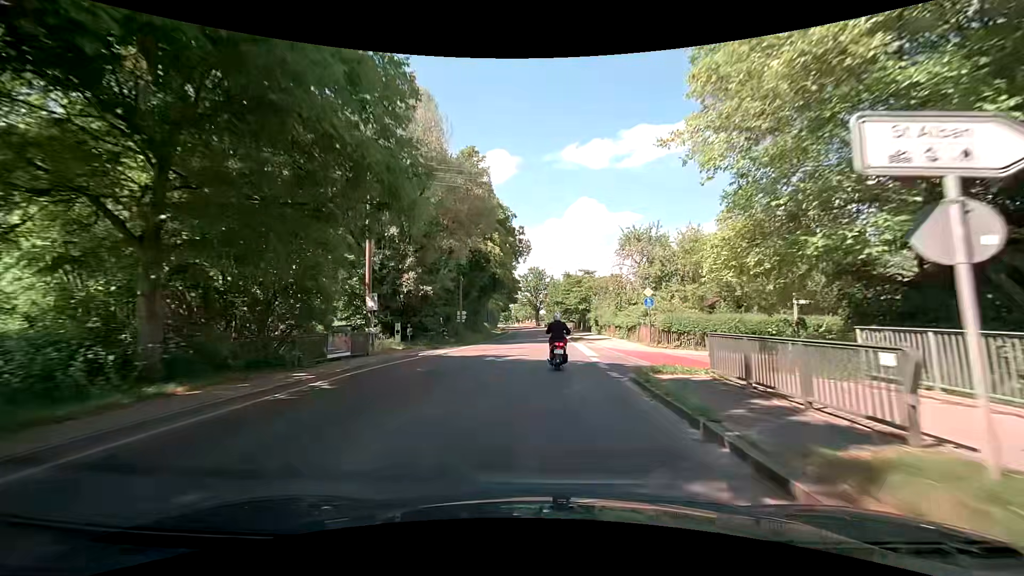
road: secondary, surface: asphalt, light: Day
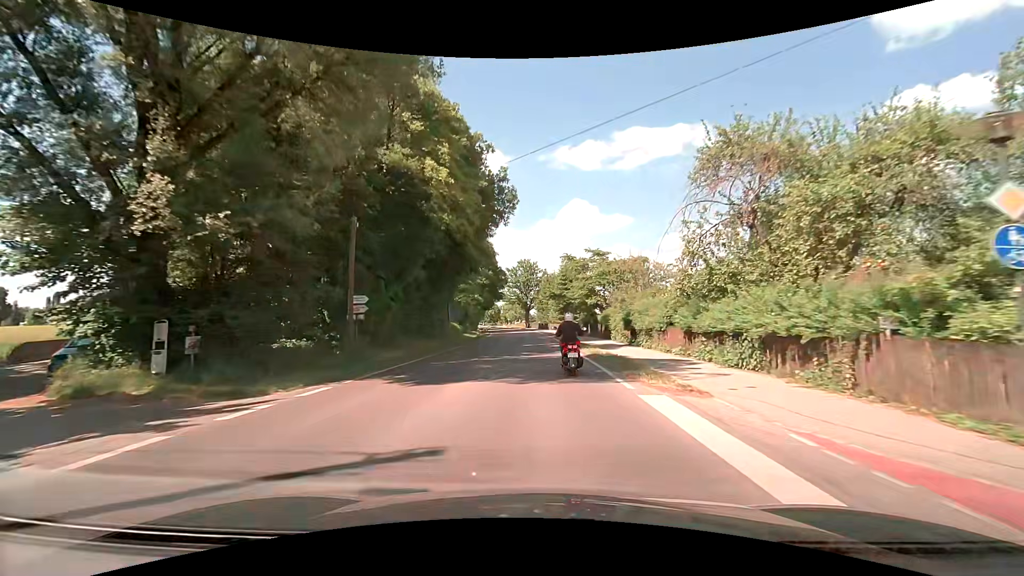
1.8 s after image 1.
(+0.3, +23.2) m; +1°
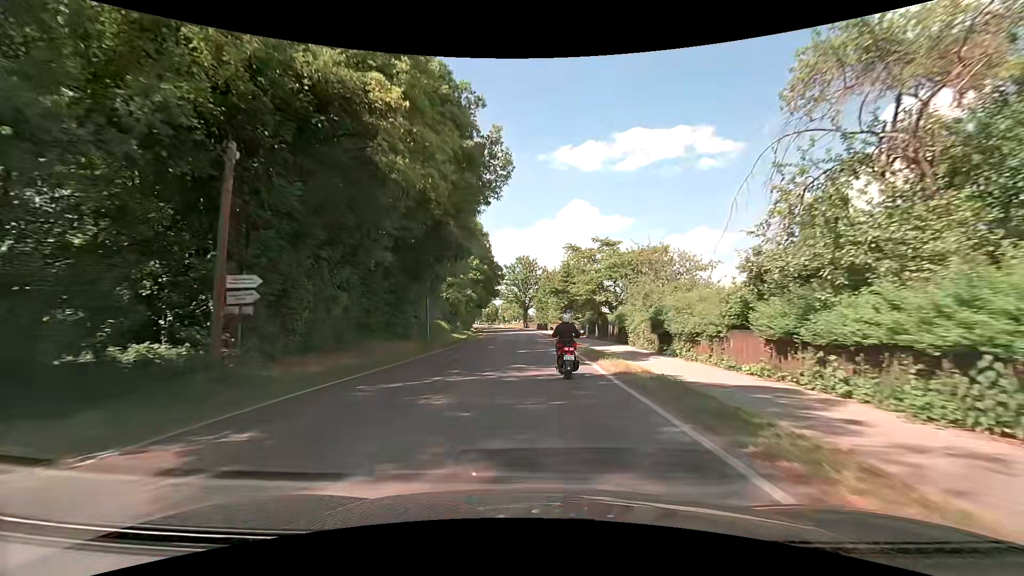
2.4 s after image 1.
(+0.1, +7.8) m; +1°
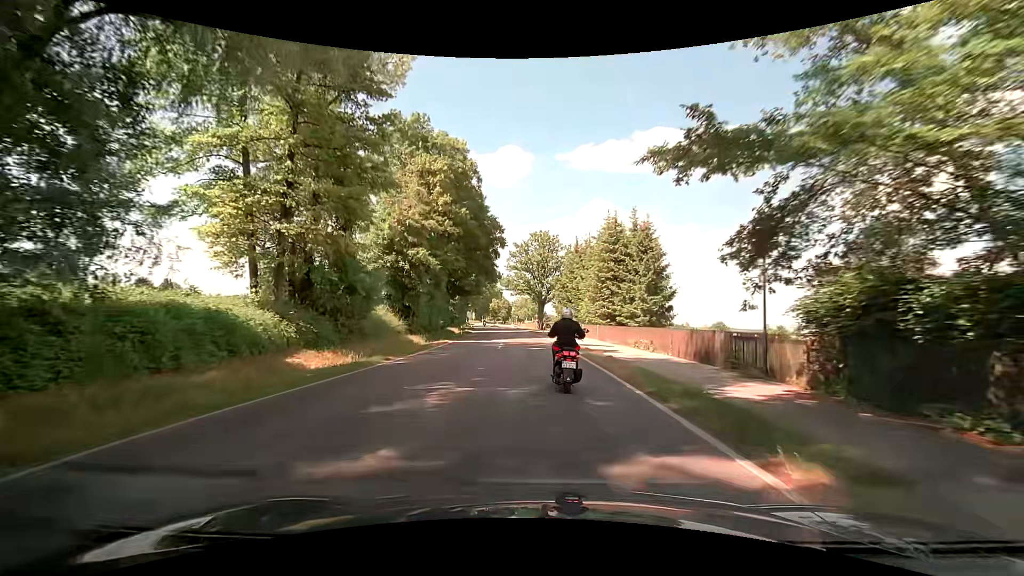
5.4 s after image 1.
(-0.6, +39.3) m; -2°
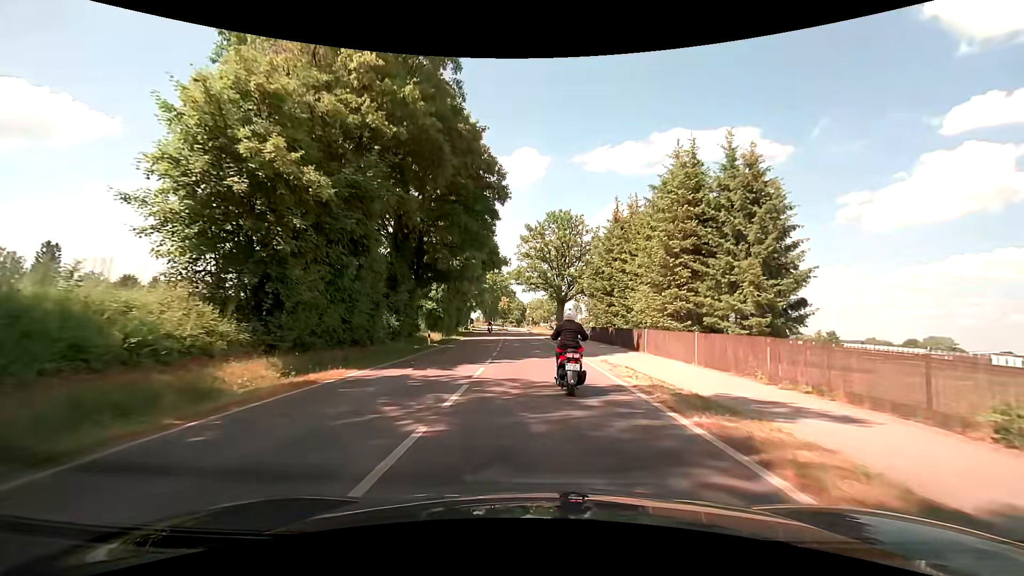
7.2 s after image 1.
(-0.3, +22.0) m; -2°
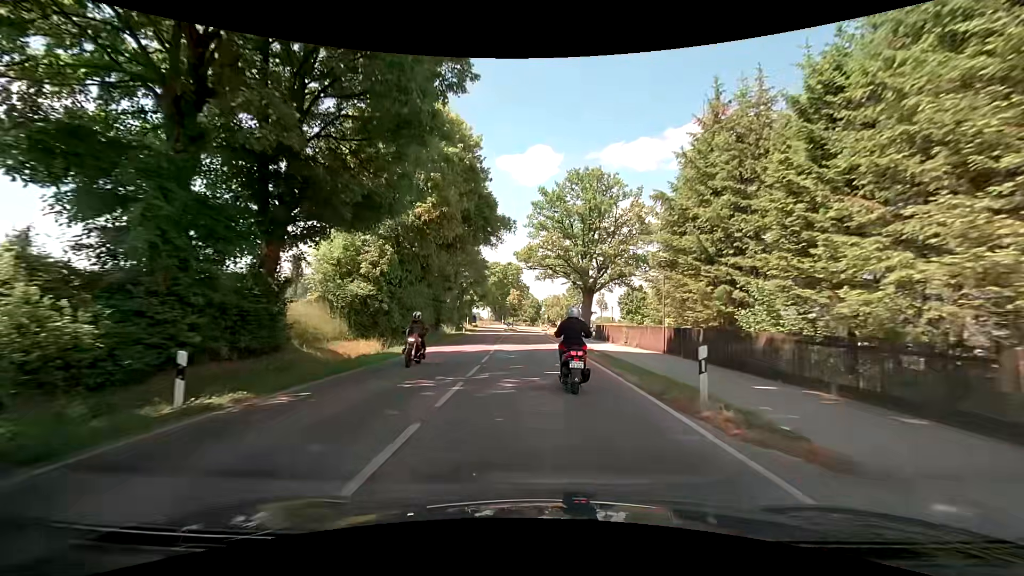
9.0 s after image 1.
(-0.1, +22.4) m; -1°
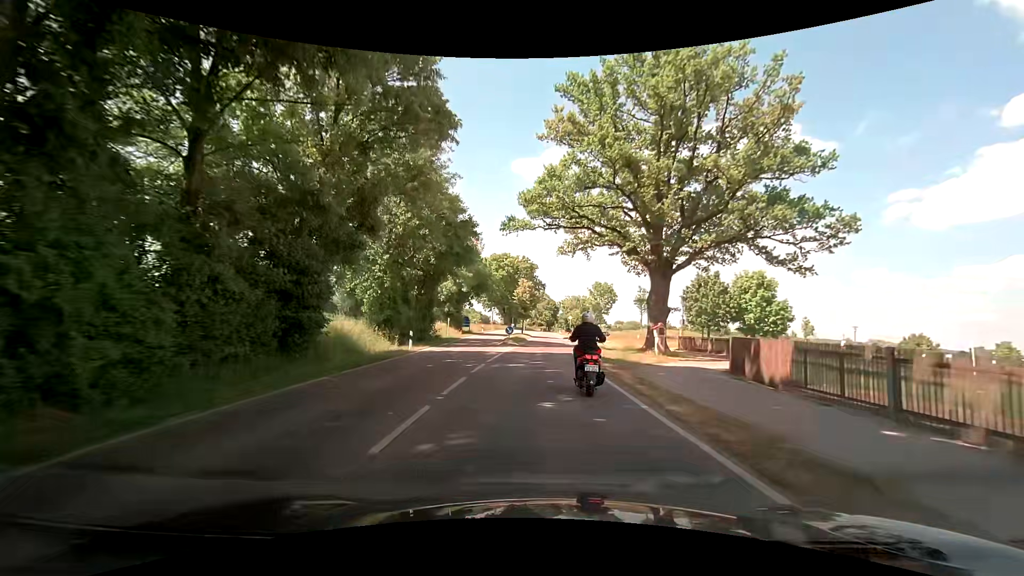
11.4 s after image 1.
(-0.9, +29.6) m; -1°
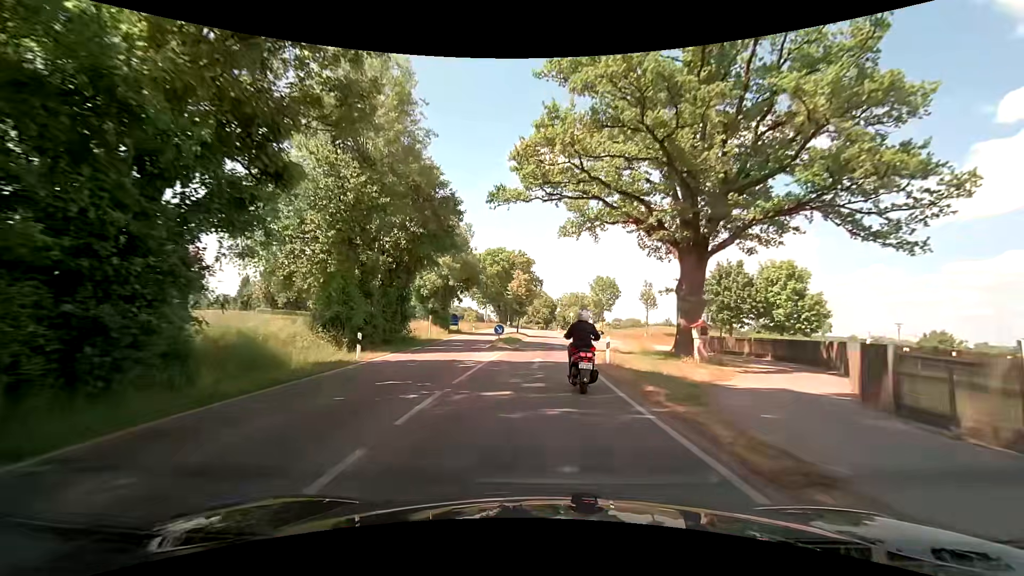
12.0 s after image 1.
(-0.1, +7.4) m; 0°
(0, +10) (0, +20) (0, +30) (0, +40) (+1, +50) (+1, +60) (+1, +70) (+1, +80) (+1, +90) (+1, +100) m
